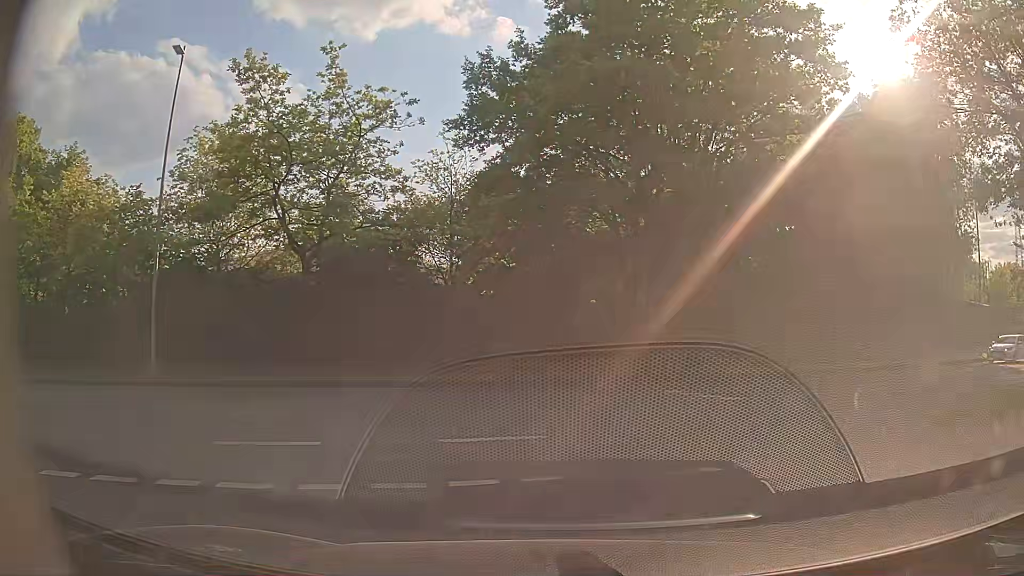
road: tertiary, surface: asphalt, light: Day
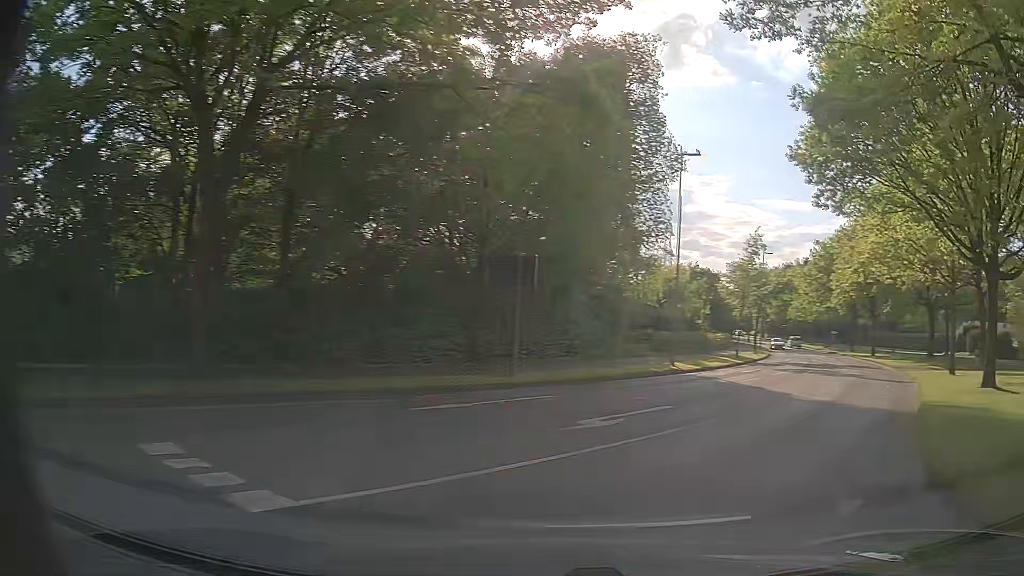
(+2.6, +9.6) m; +34°
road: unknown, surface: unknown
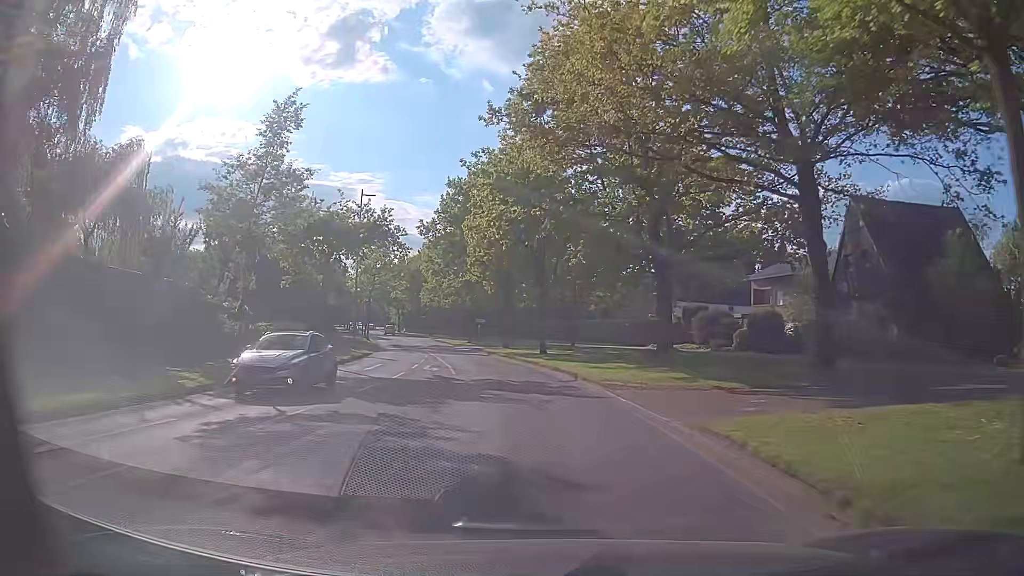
(+12.2, +24.5) m; +32°
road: secondary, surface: asphalt
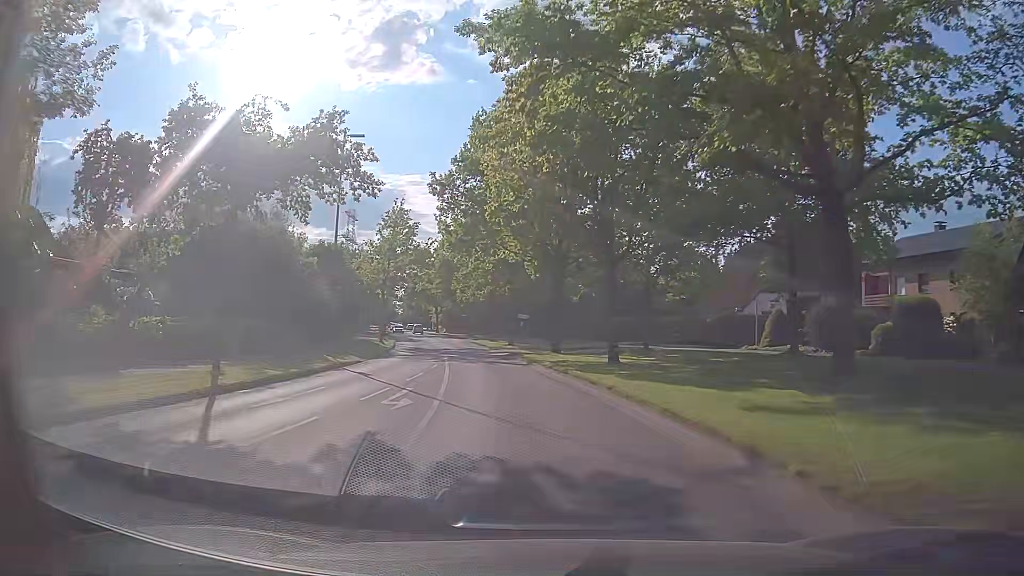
(-0.7, +14.4) m; -6°
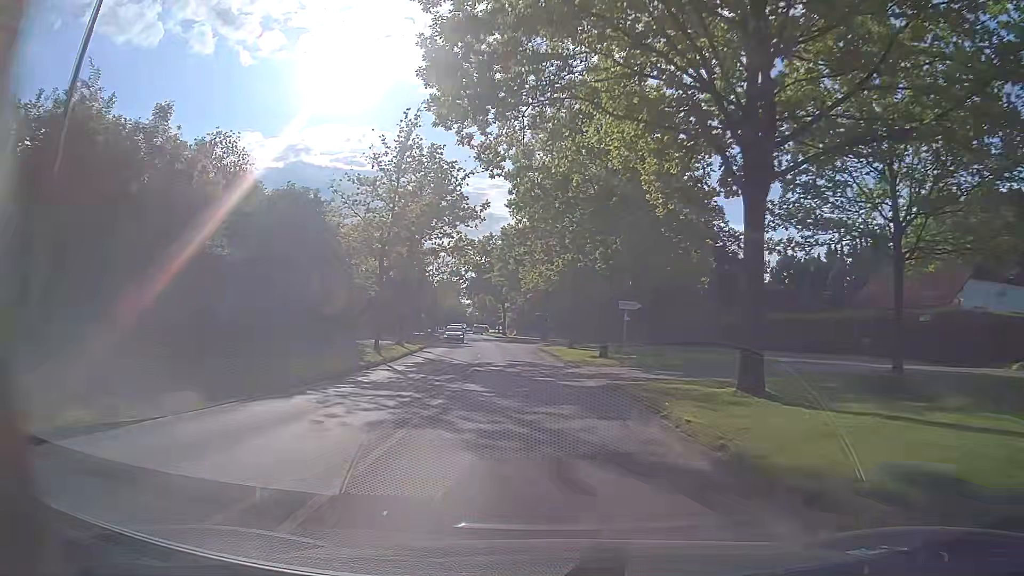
(-1.3, +23.0) m; -6°
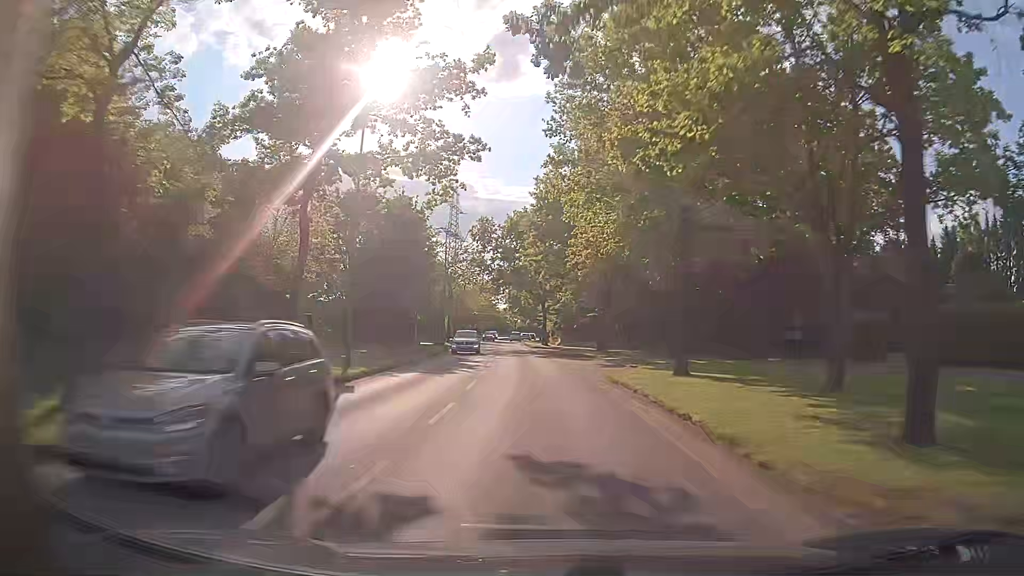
(-1.0, +23.4) m; -4°
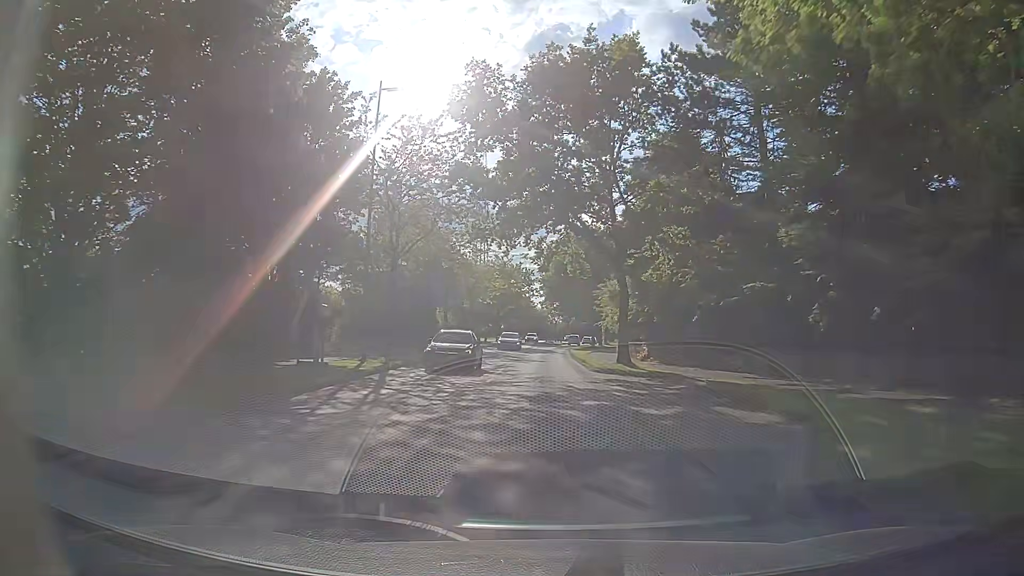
(-1.9, +39.4) m; -4°
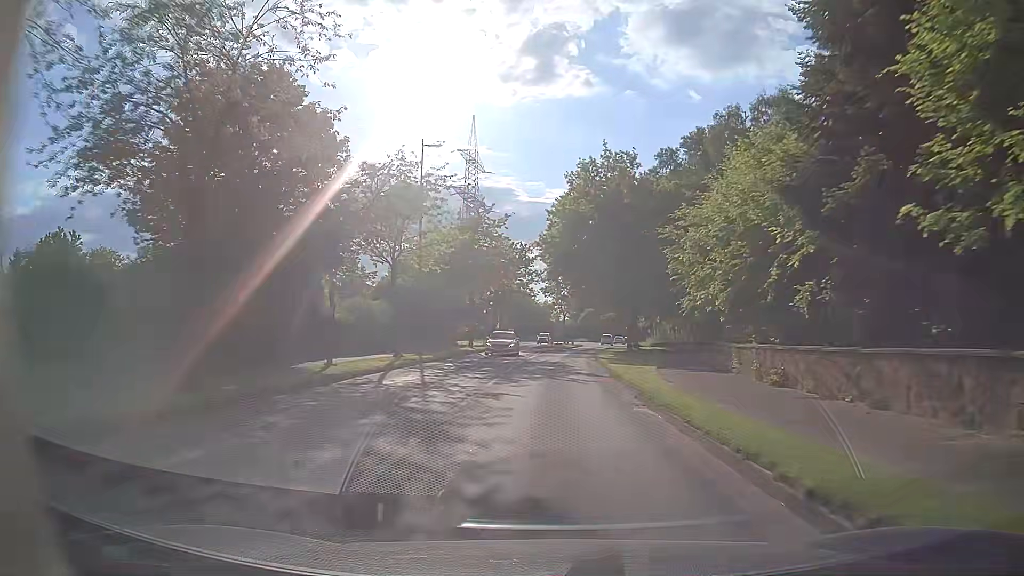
(0.0, +31.6) m; 0°
(0, +10) (0, +20) (+1, +30) (+1, +40) (+2, +50) (+3, +60) (+5, +70) (+6, +80) (+7, +90) (+7, +100) m
